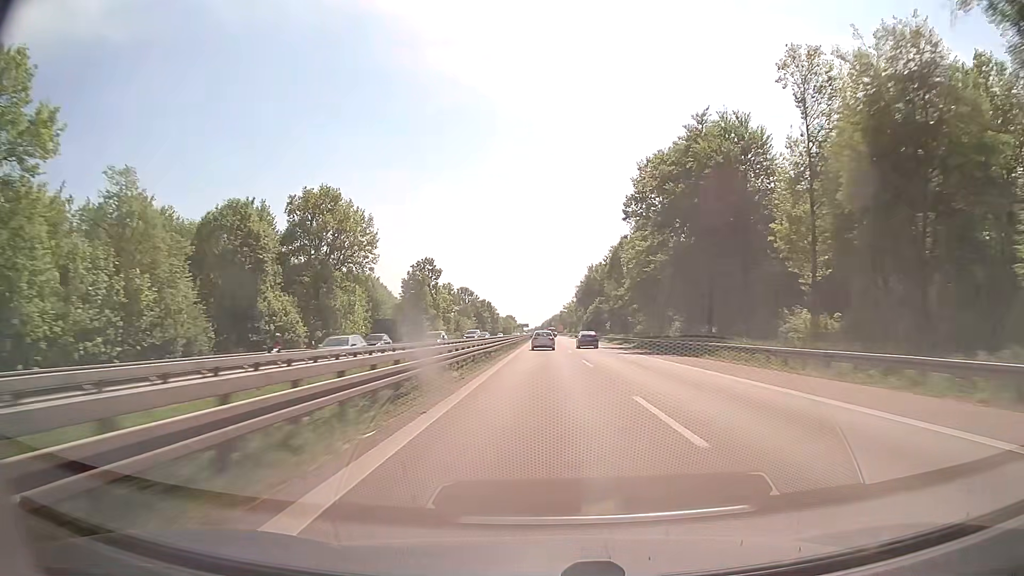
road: trunk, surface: asphalt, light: Day
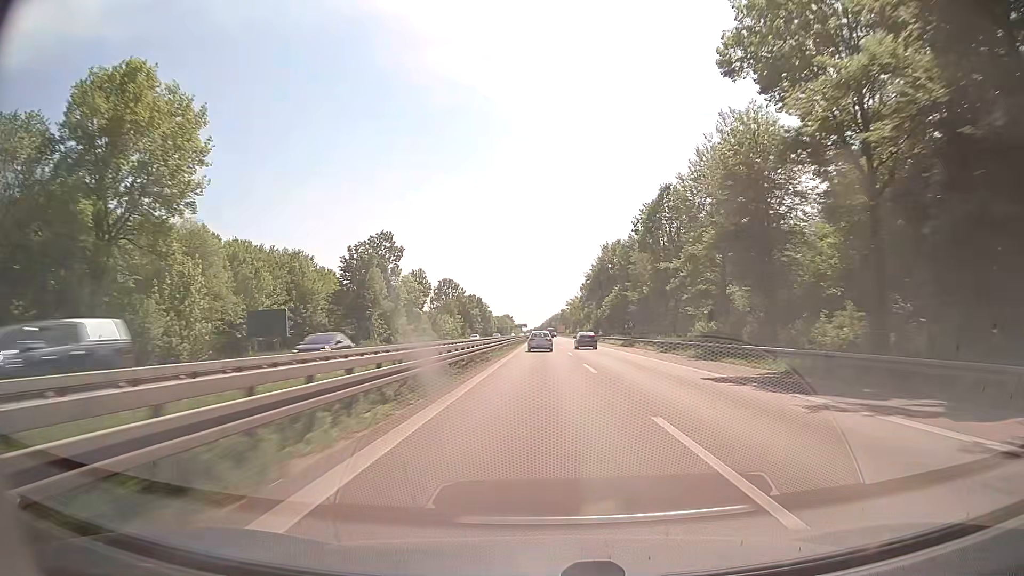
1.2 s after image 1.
(0.0, +38.9) m; 0°
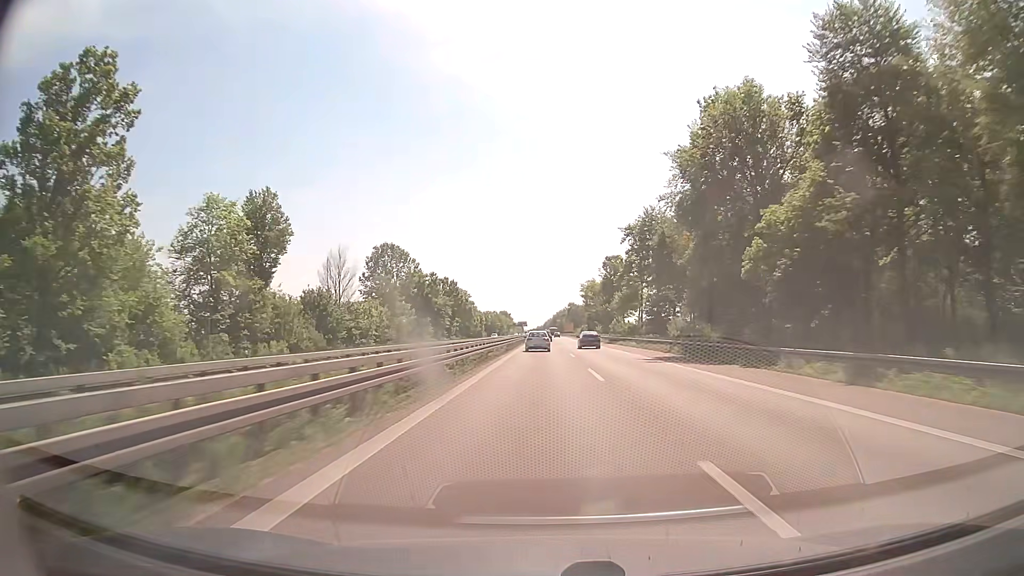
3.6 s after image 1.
(-0.1, +75.1) m; 0°
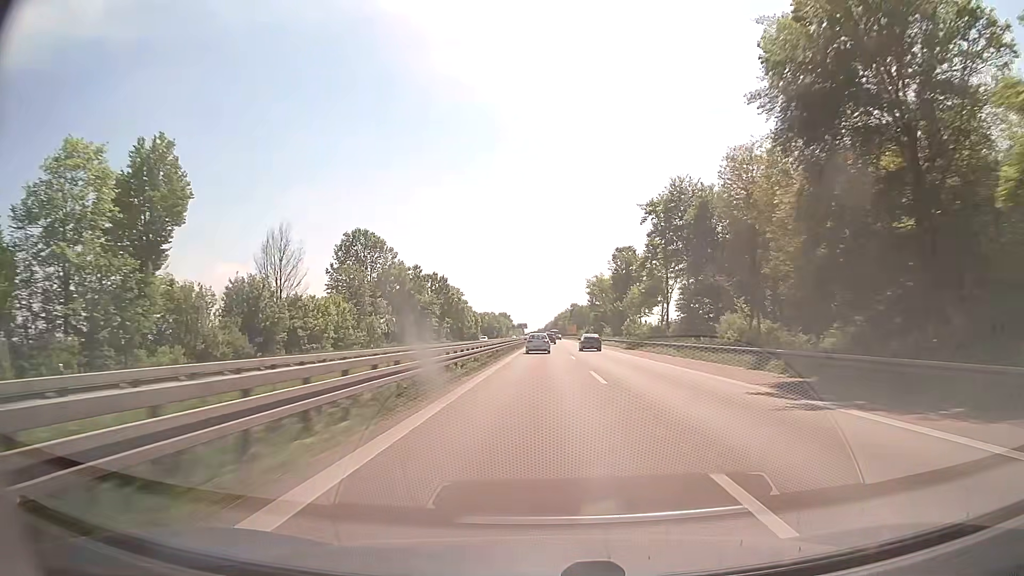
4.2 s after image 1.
(0.0, +18.4) m; 0°
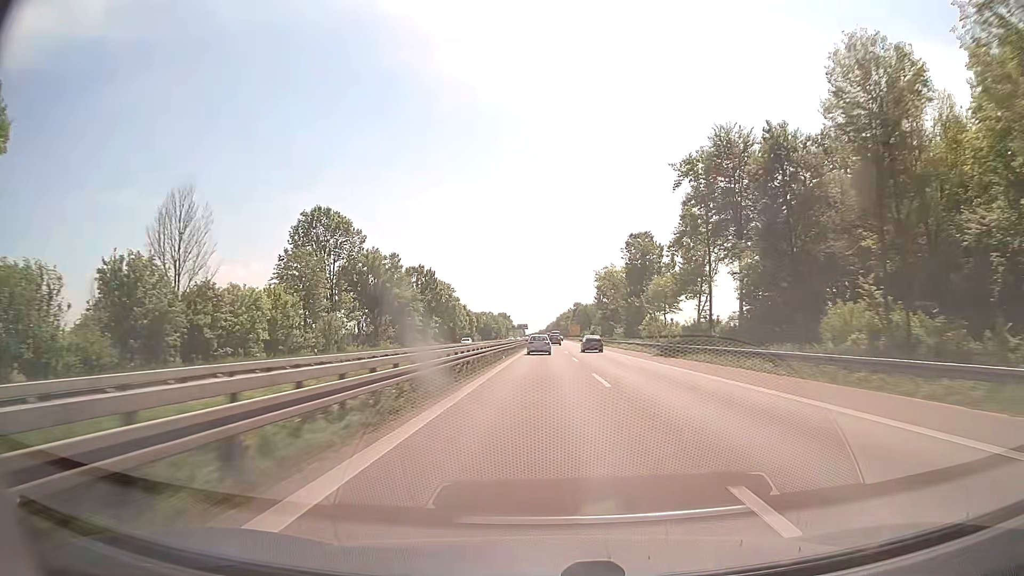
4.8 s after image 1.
(0.0, +18.5) m; 0°
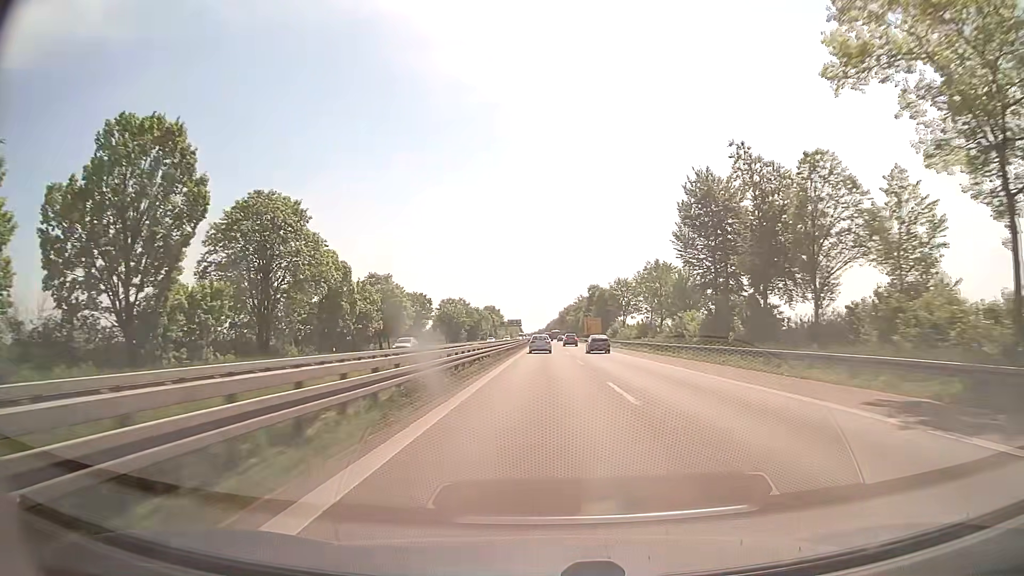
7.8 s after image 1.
(+0.1, +94.4) m; 0°
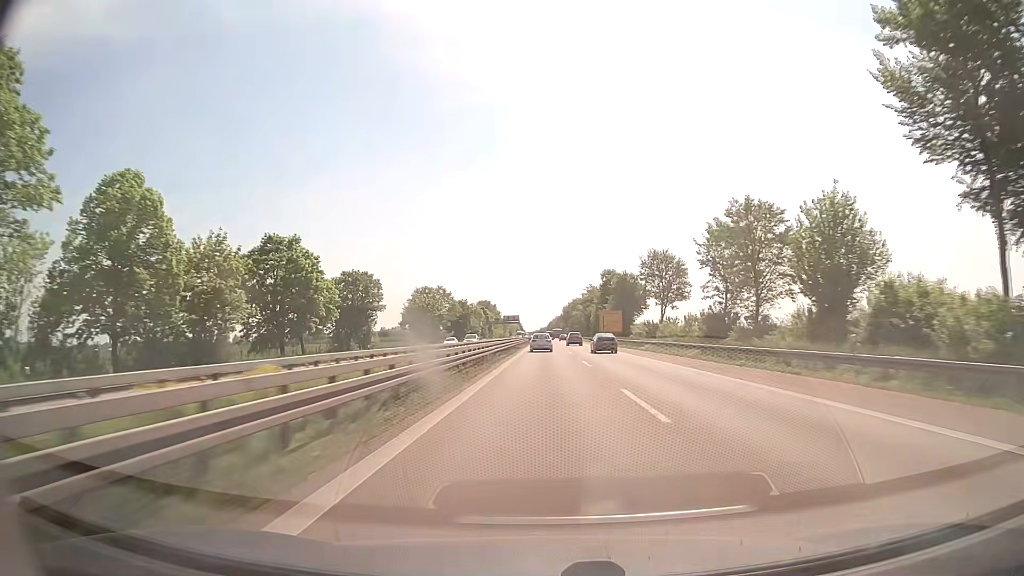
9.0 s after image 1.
(-0.1, +38.7) m; 0°
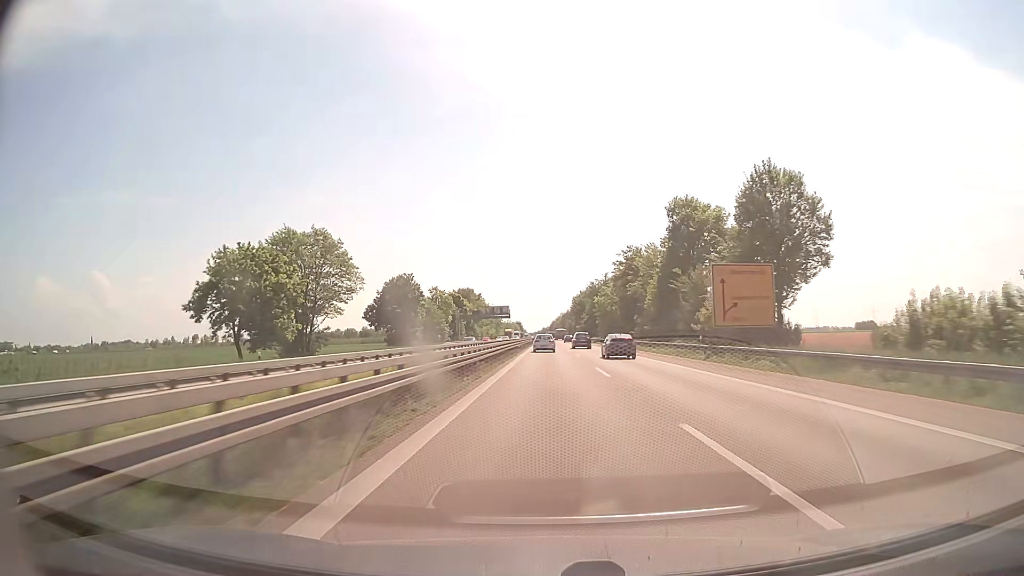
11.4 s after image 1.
(-0.2, +78.0) m; 0°
(0, +10) (0, +20) (0, +30) (0, +40) (0, +50) (0, +60) (0, +70) (0, +80) (0, +90) (0, +100) m
